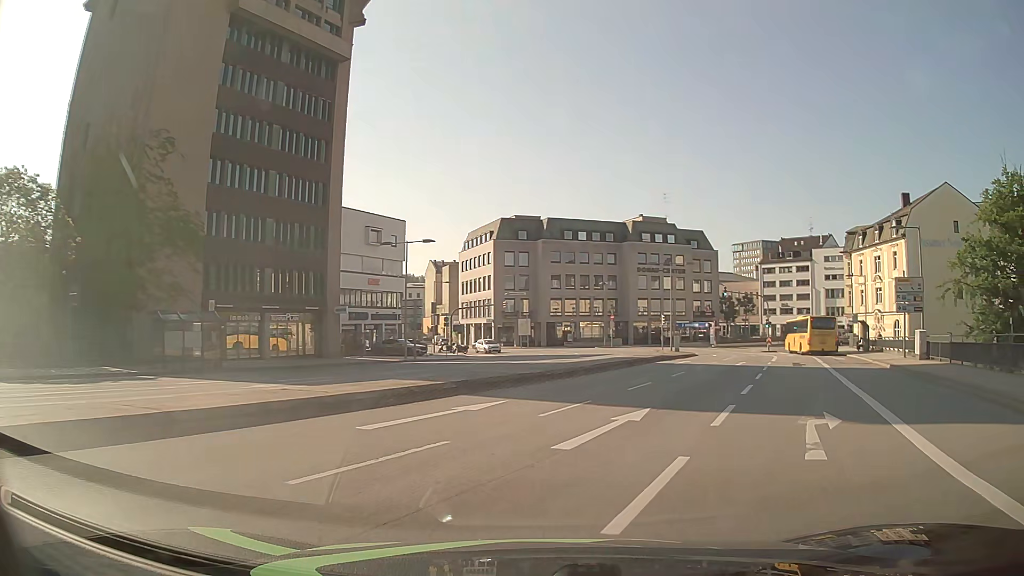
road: residential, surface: asphalt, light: Day
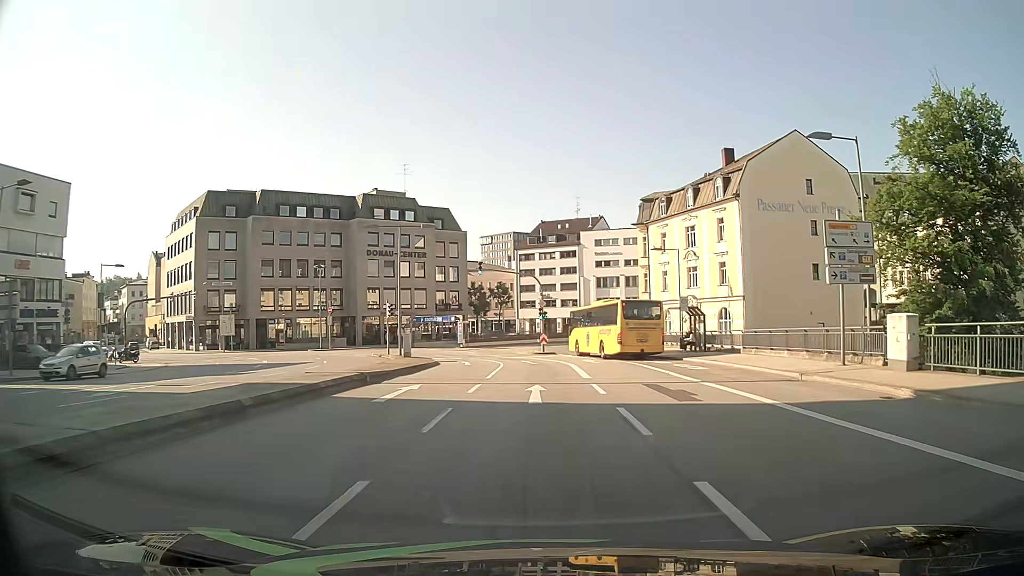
(+4.2, +19.5) m; +21°
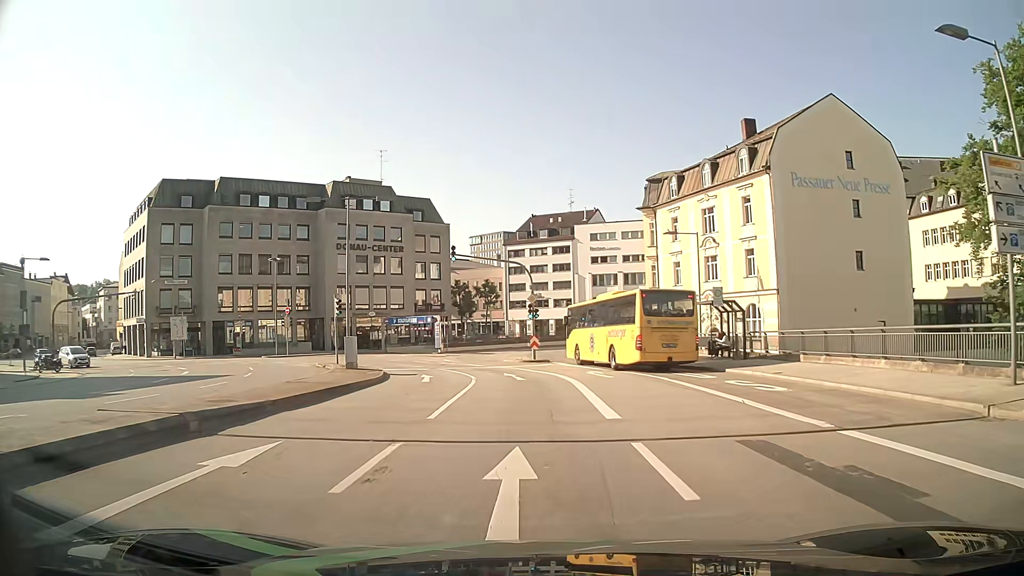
(+0.2, +9.3) m; +1°
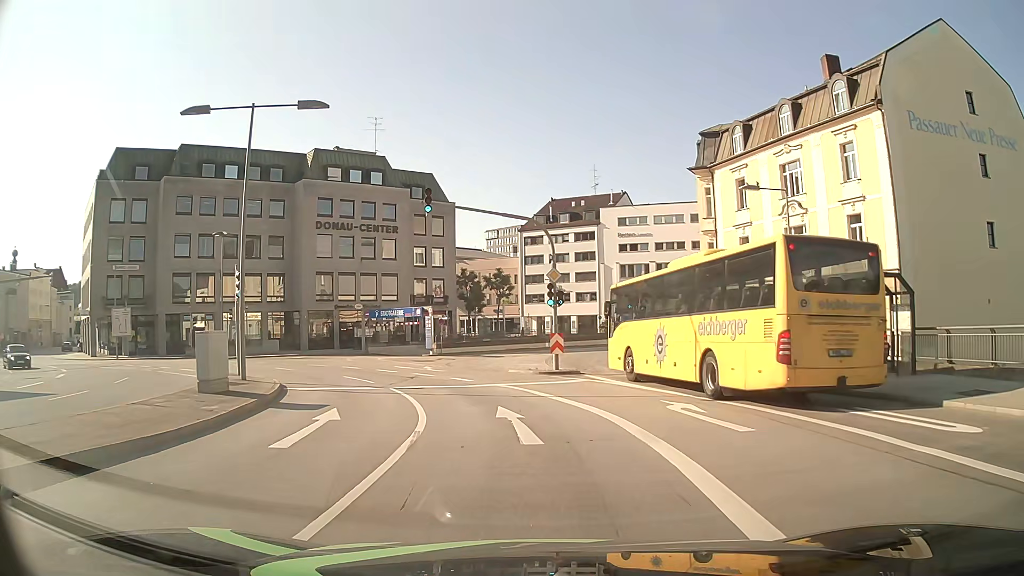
(-0.2, +13.5) m; -2°
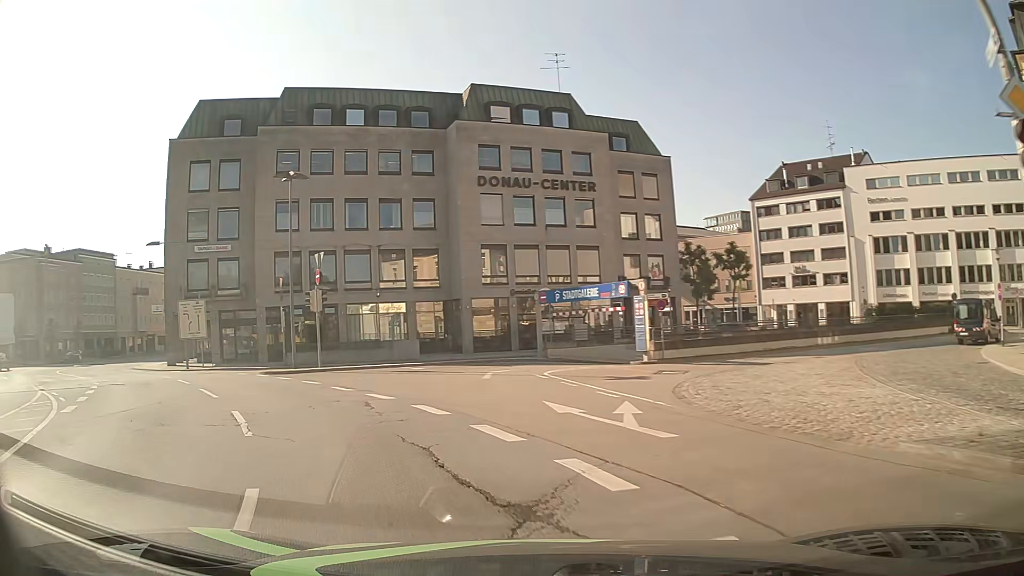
(-1.9, +18.3) m; -18°
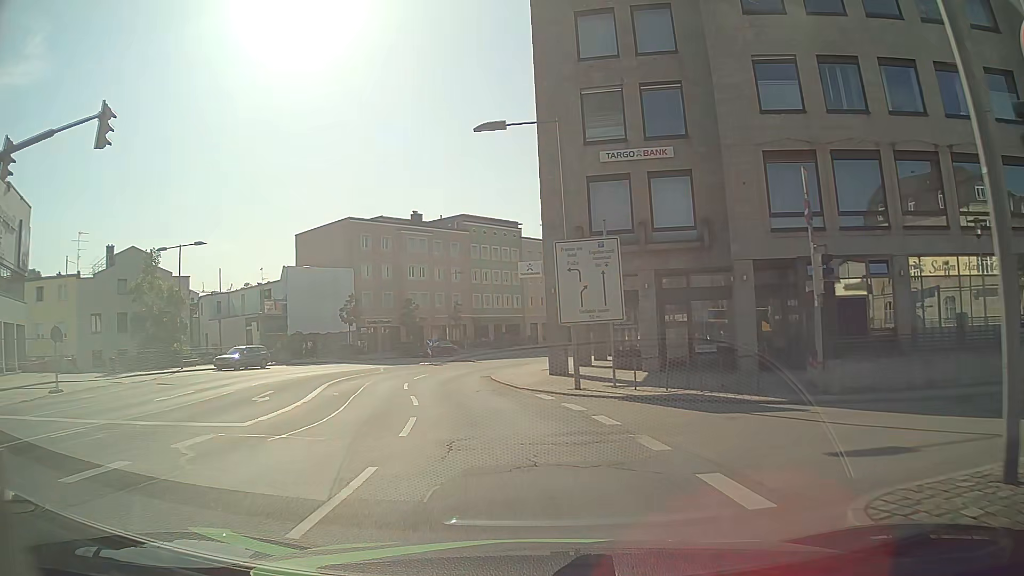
(-9.2, +21.0) m; -39°
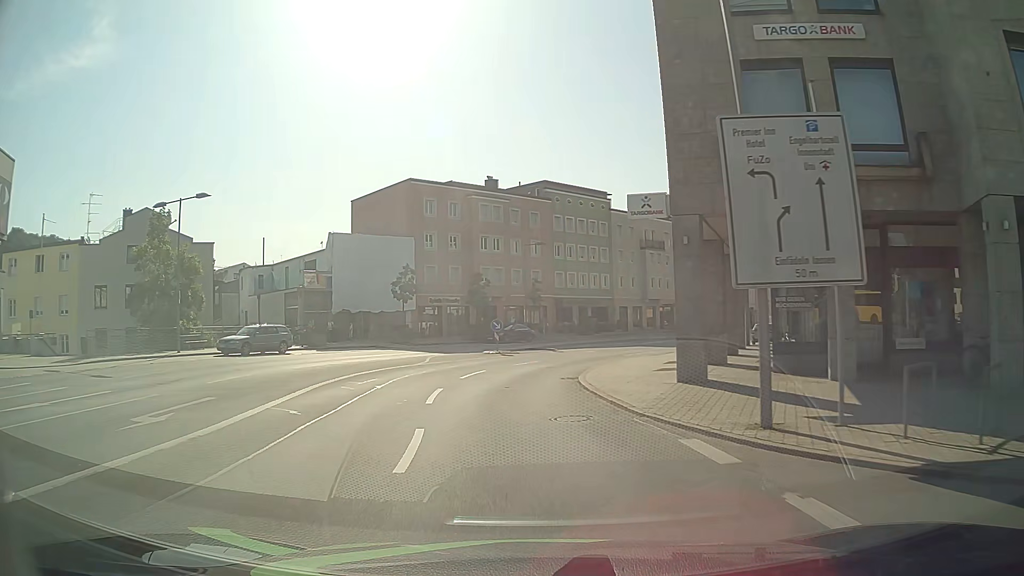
(-0.6, +10.1) m; -7°
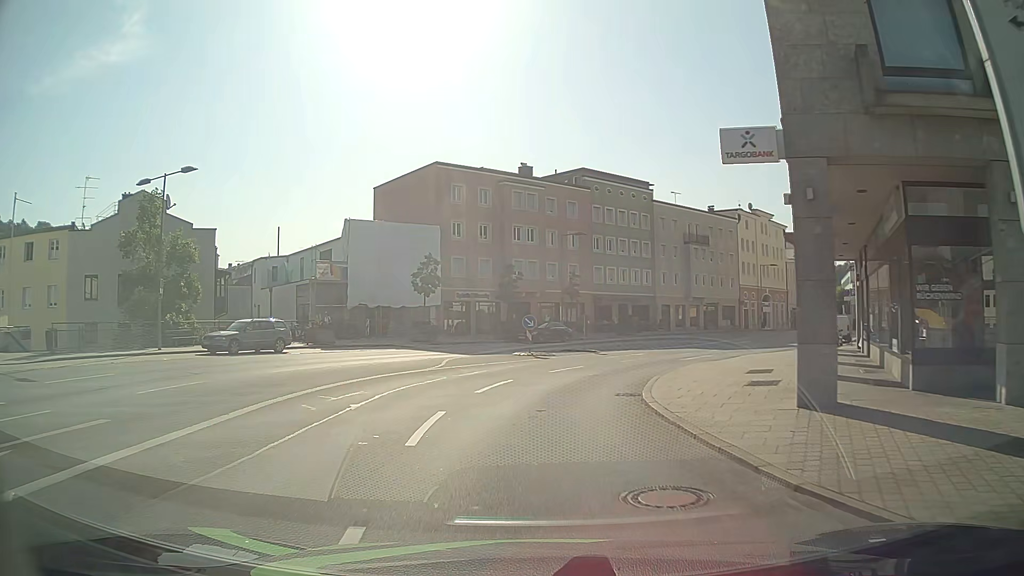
(-0.1, +5.2) m; -3°
(0, +10) (+2, +20) (+6, +29) (+11, +37) (+16, +46) (+22, +55) (+27, +63) (+32, +71) (+38, +80) (+44, +87) m
